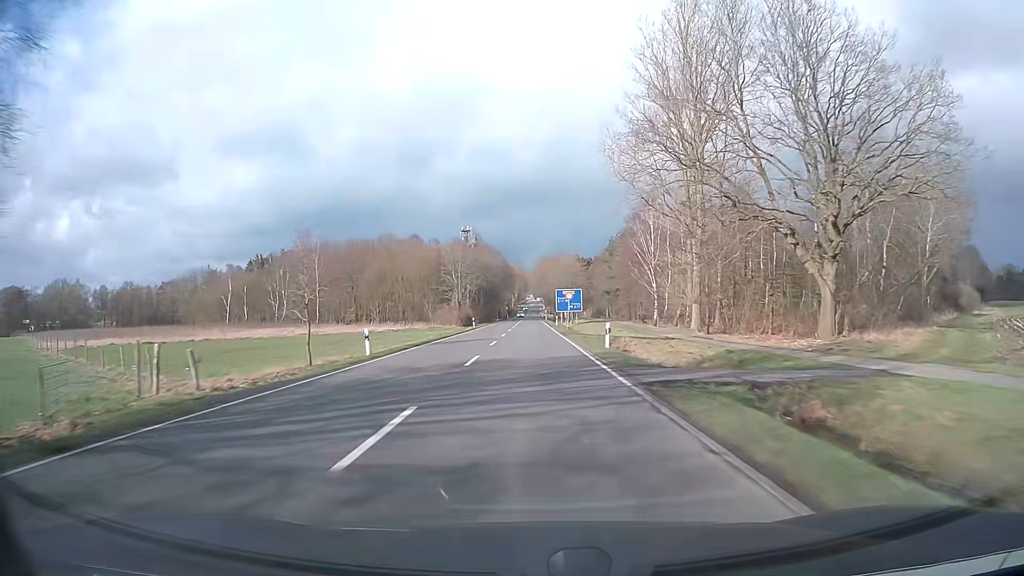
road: secondary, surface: asphalt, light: Day
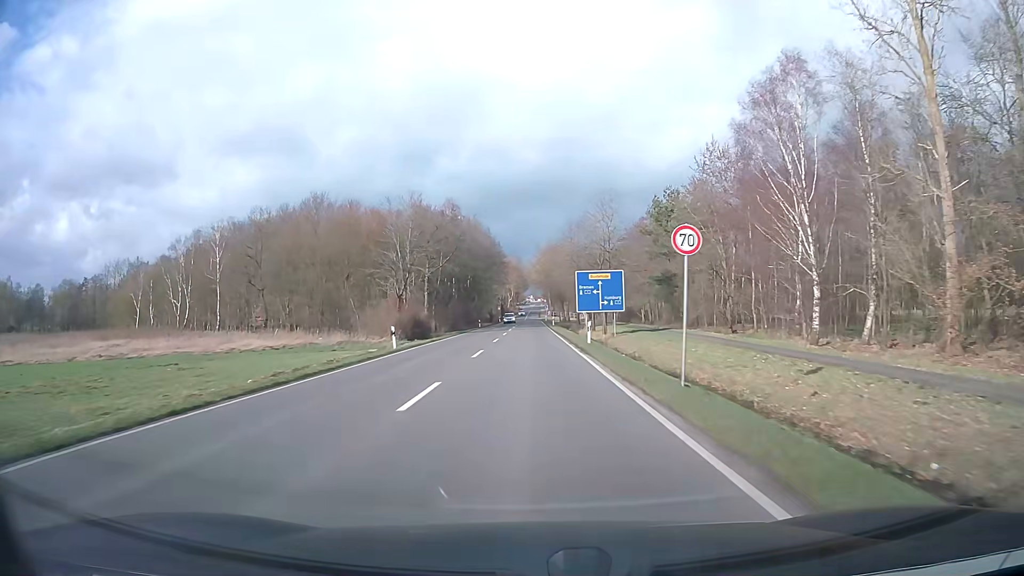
(-0.1, +42.9) m; 0°
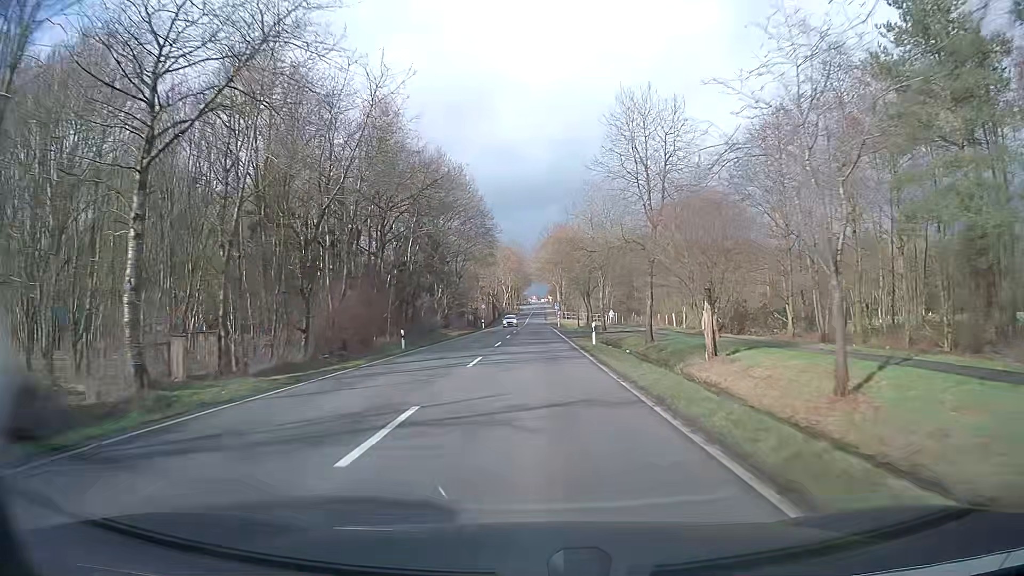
(0.0, +51.0) m; 0°
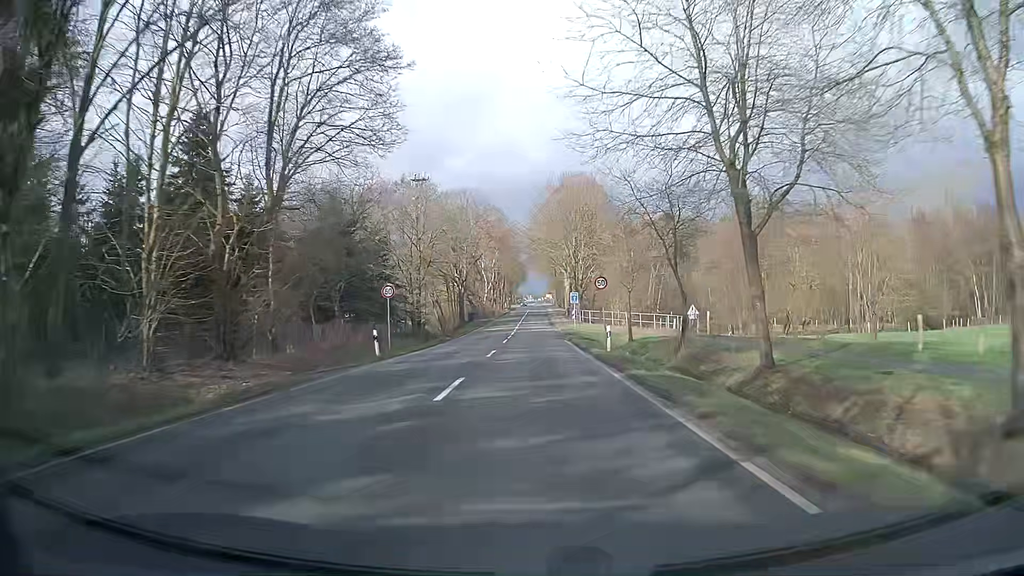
(+0.2, +54.5) m; 0°
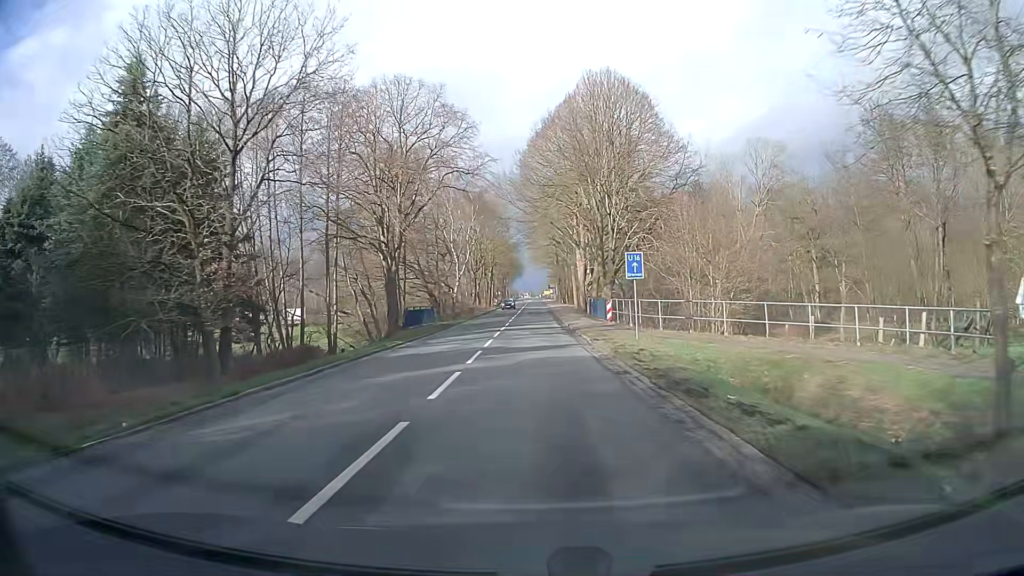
(+0.2, +36.3) m; +1°
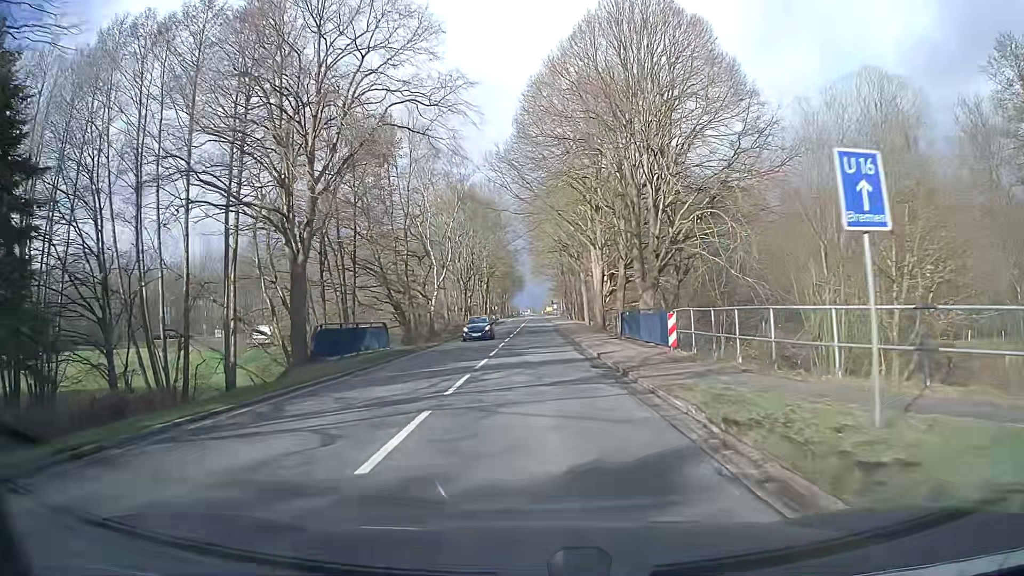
(-0.2, +16.7) m; -1°
(0, +10) (0, +20) (0, +30) (0, +40) (0, +50) (0, +60) (0, +70) (0, +80) (0, +90) (0, +100) m
